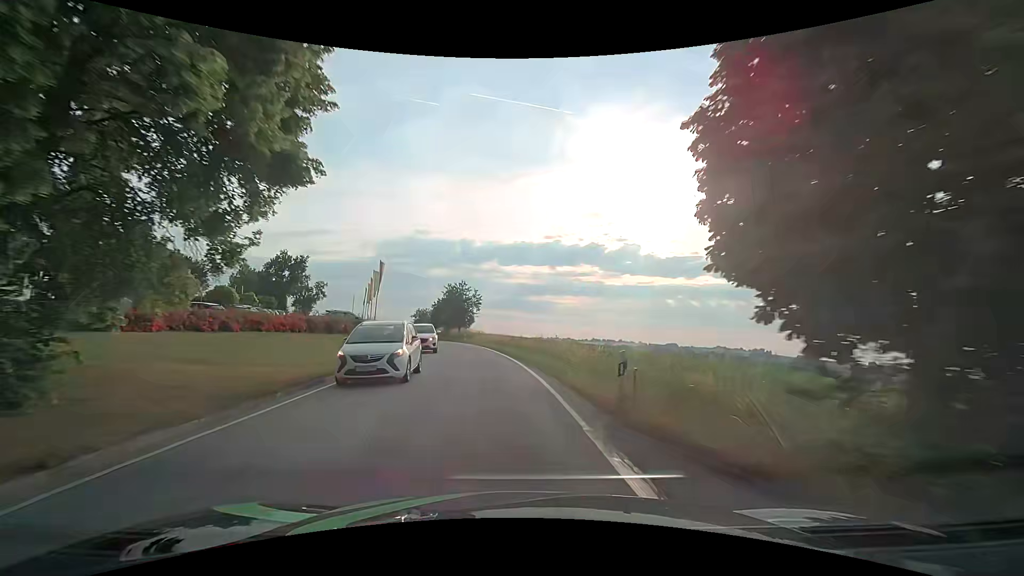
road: secondary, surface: asphalt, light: Day
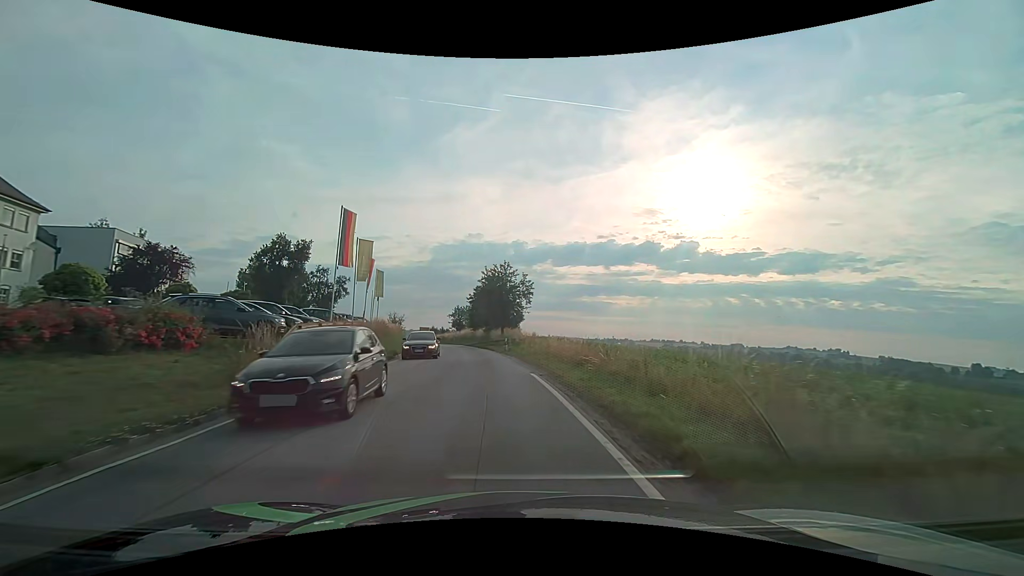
(-1.1, +23.1) m; -6°
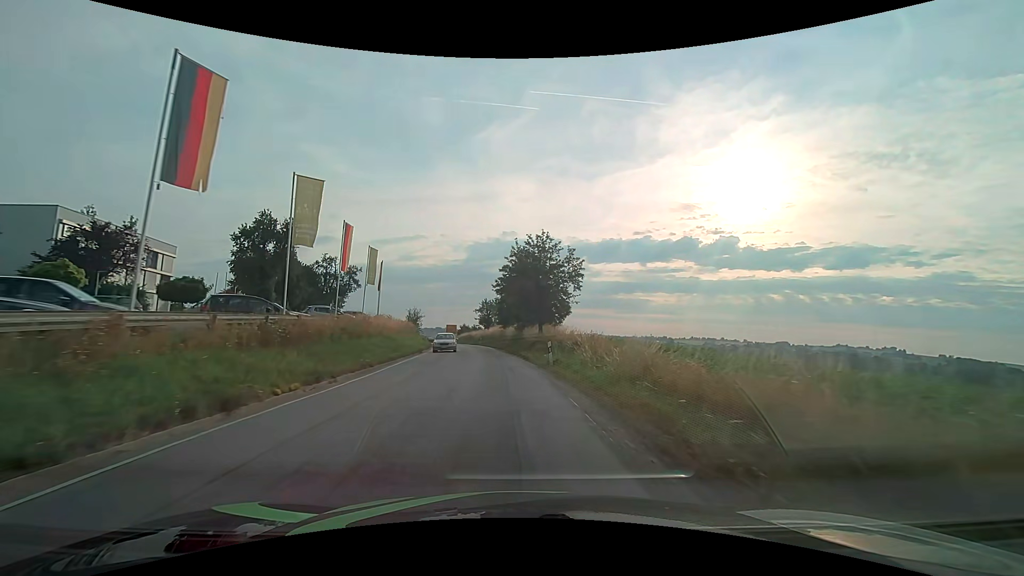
(-0.6, +15.4) m; -4°
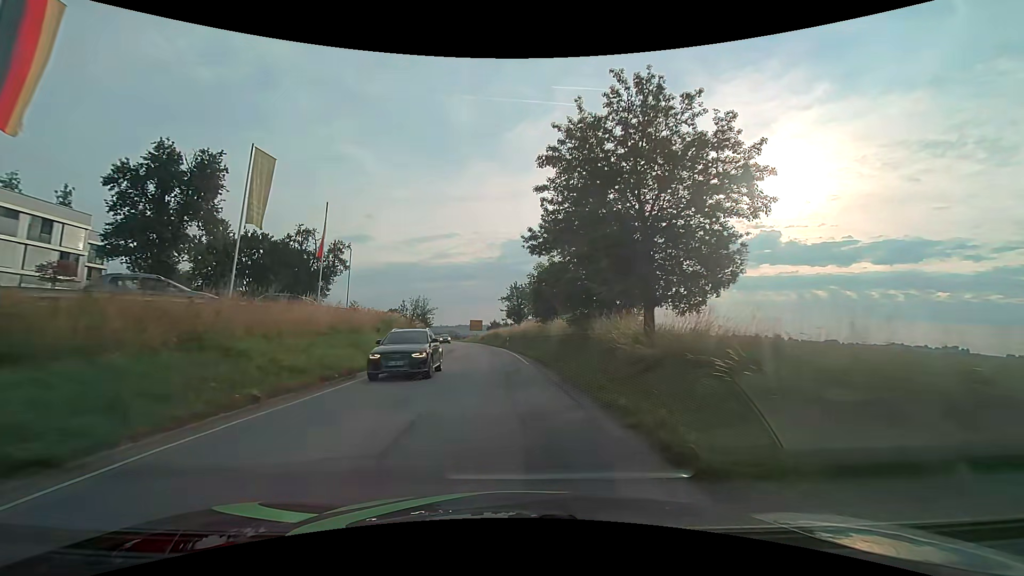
(-1.0, +23.1) m; -4°
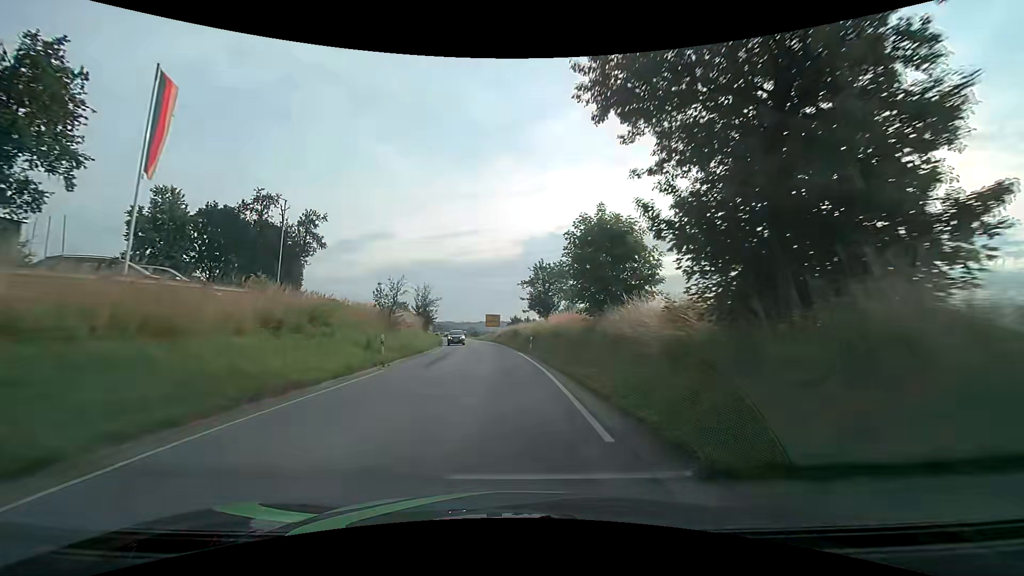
(-0.4, +15.5) m; -3°
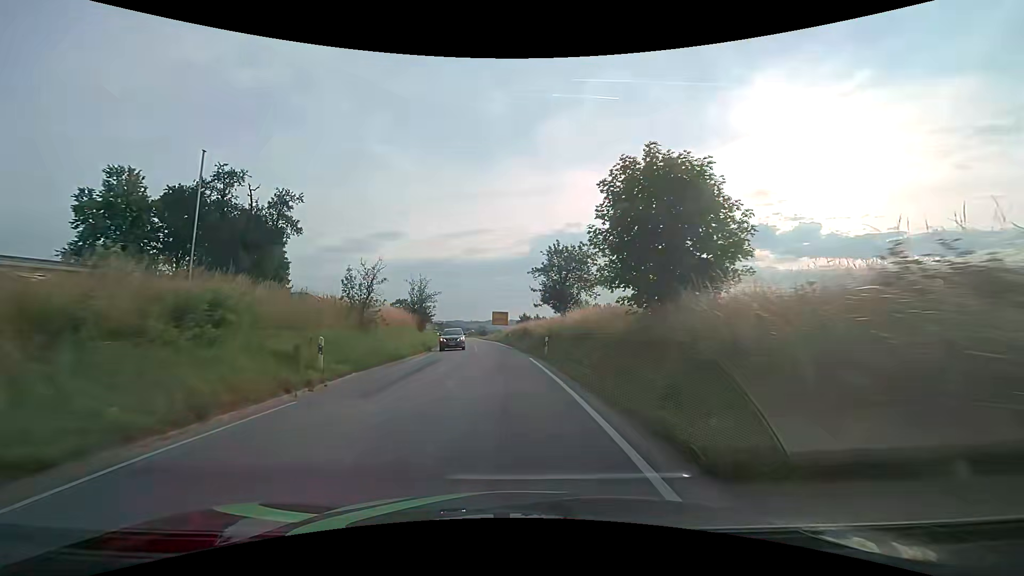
(-0.1, +7.8) m; -1°
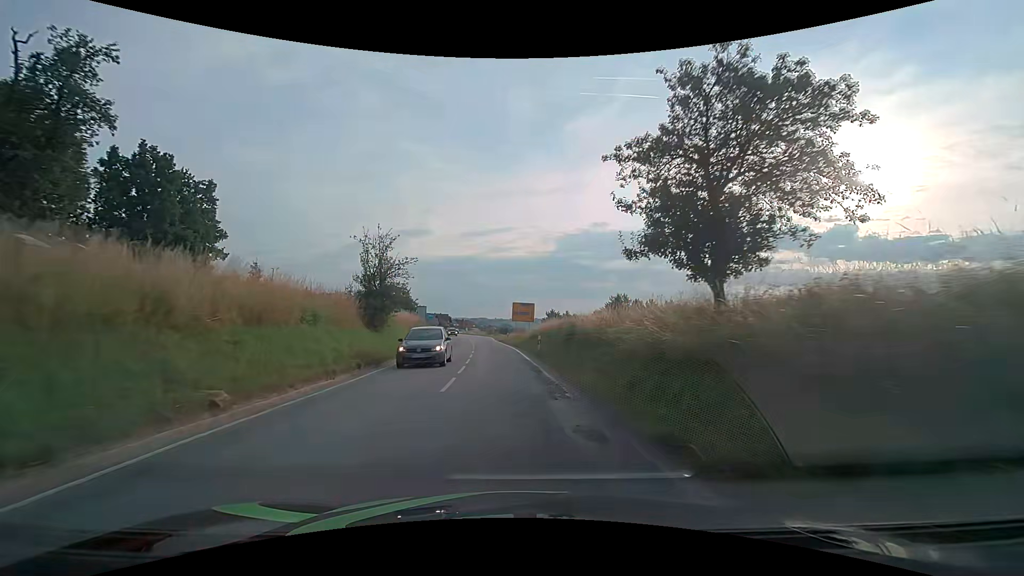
(-0.5, +23.2) m; -2°
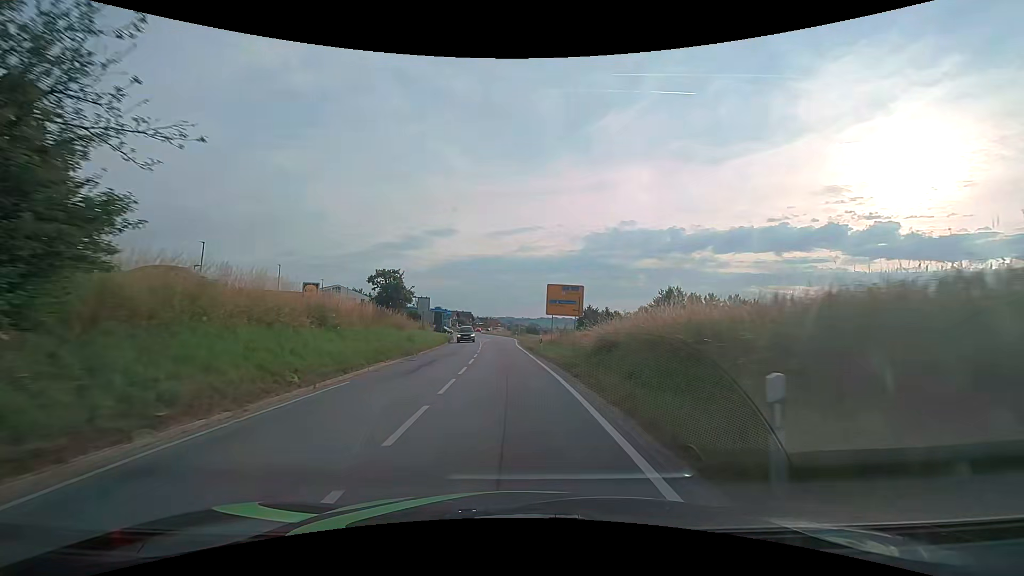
(-0.8, +23.2) m; -3°
(0, +10) (0, +20) (-1, +30) (-1, +40) (-1, +50) (-2, +60) (-2, +70) (-3, +80) (-4, +90) (-5, +100) m
